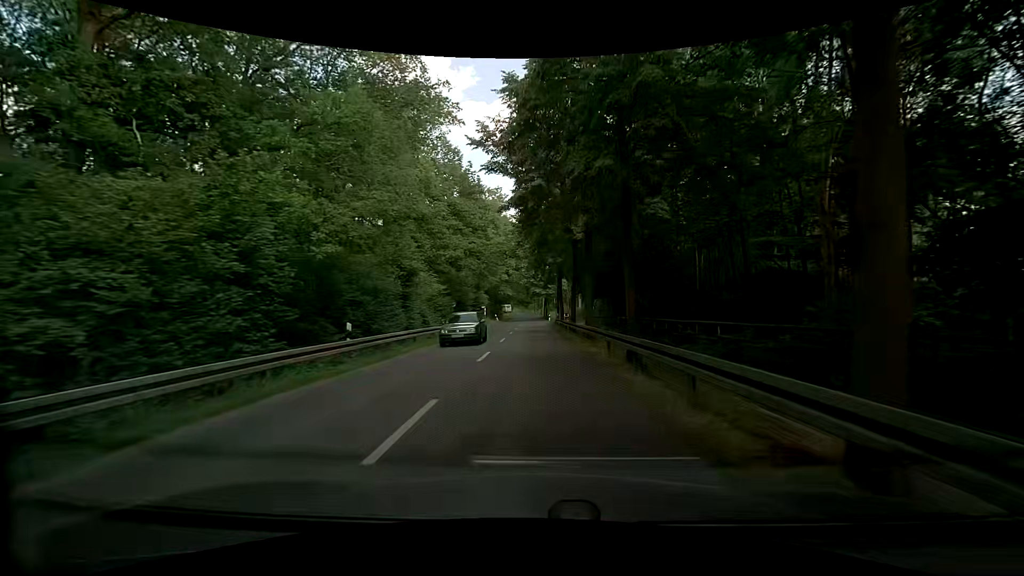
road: tertiary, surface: asphalt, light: Day
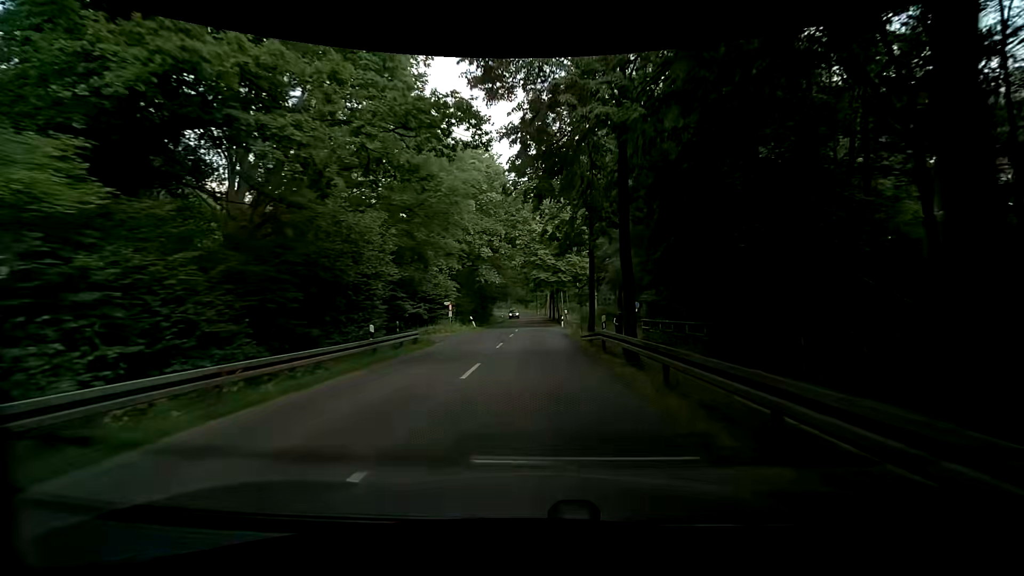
(+0.2, +30.5) m; 0°
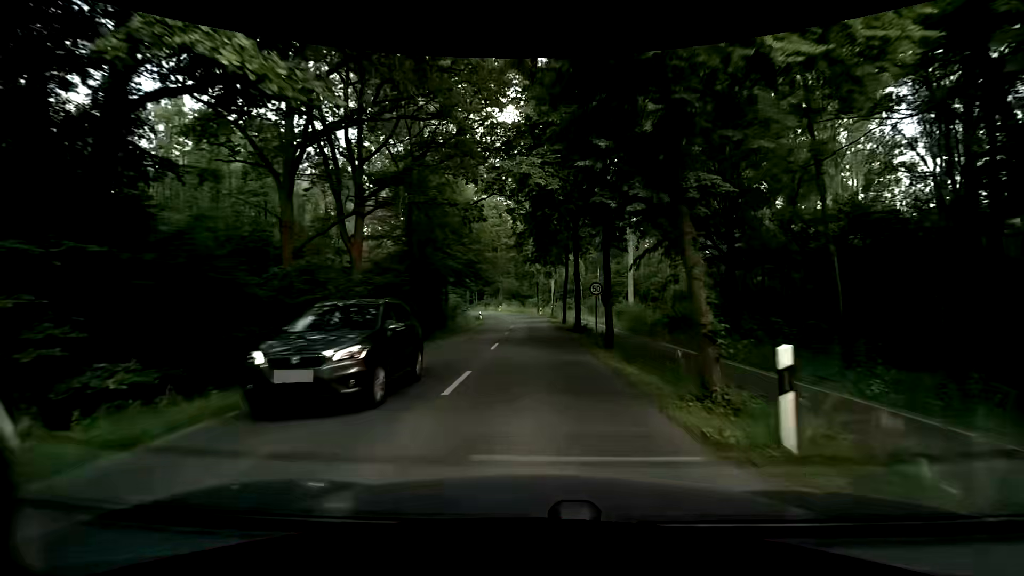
(-0.1, +38.8) m; 0°
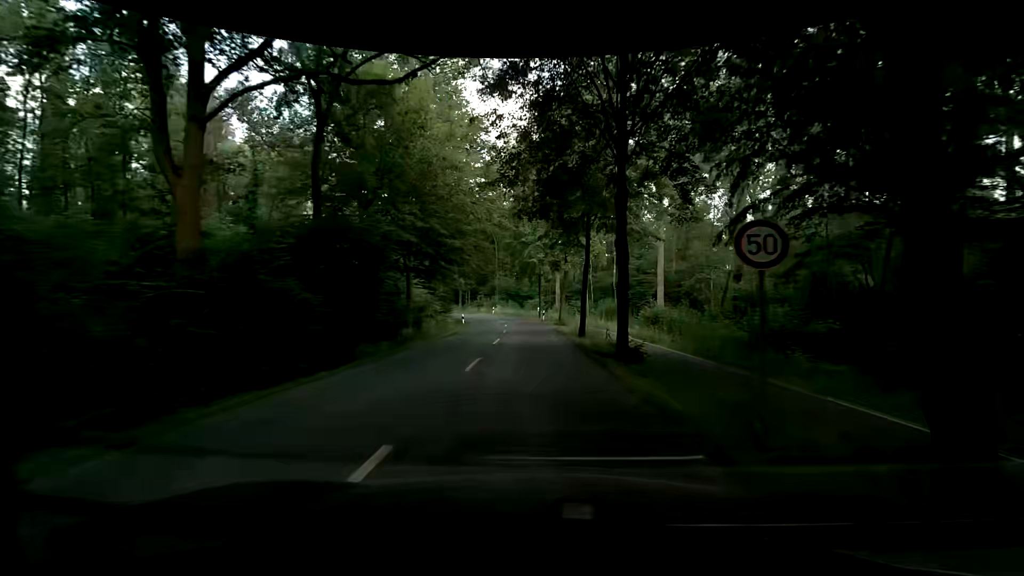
(0.0, +15.0) m; +1°
